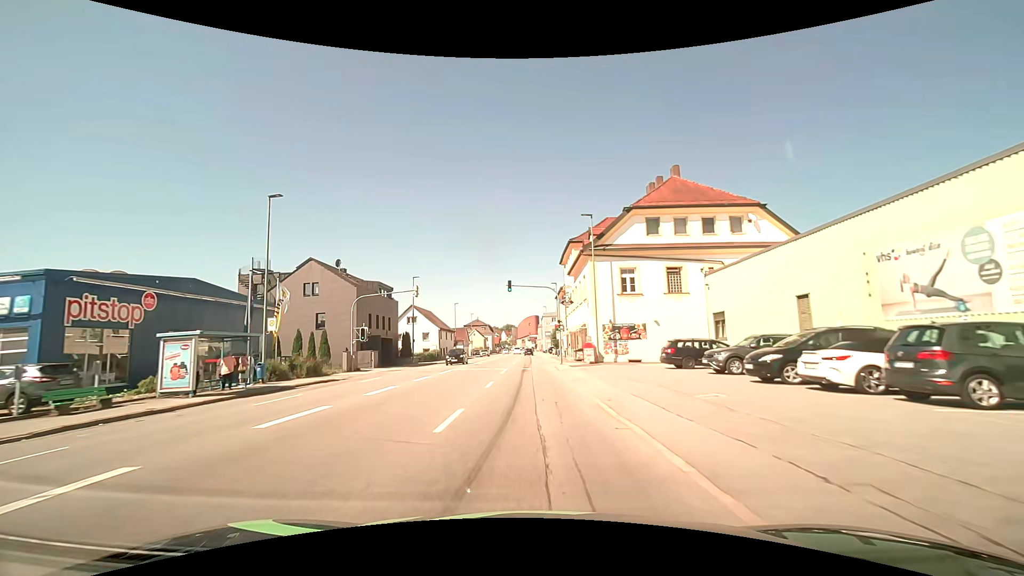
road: tertiary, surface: asphalt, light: Day
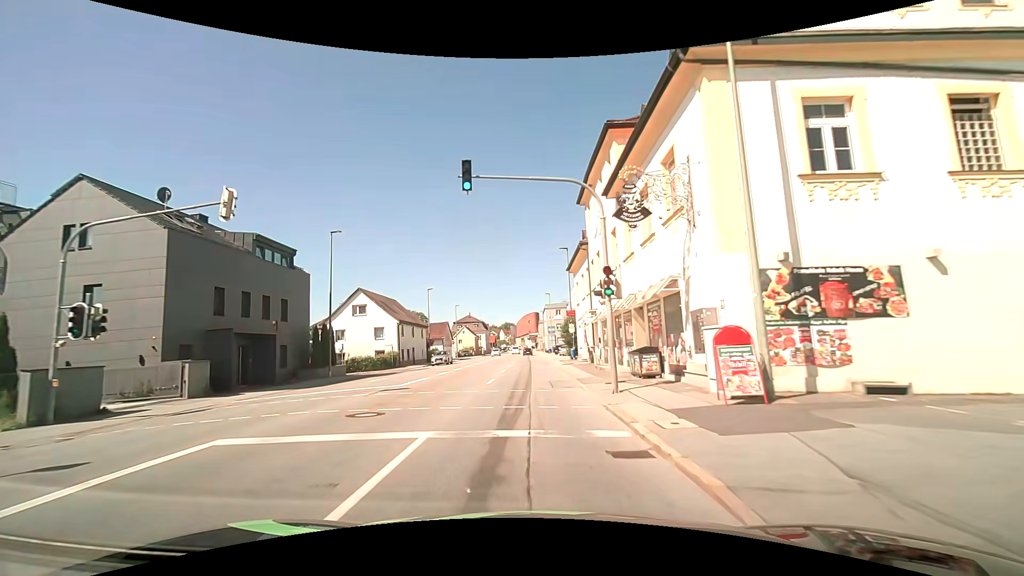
(0.0, +24.3) m; 0°
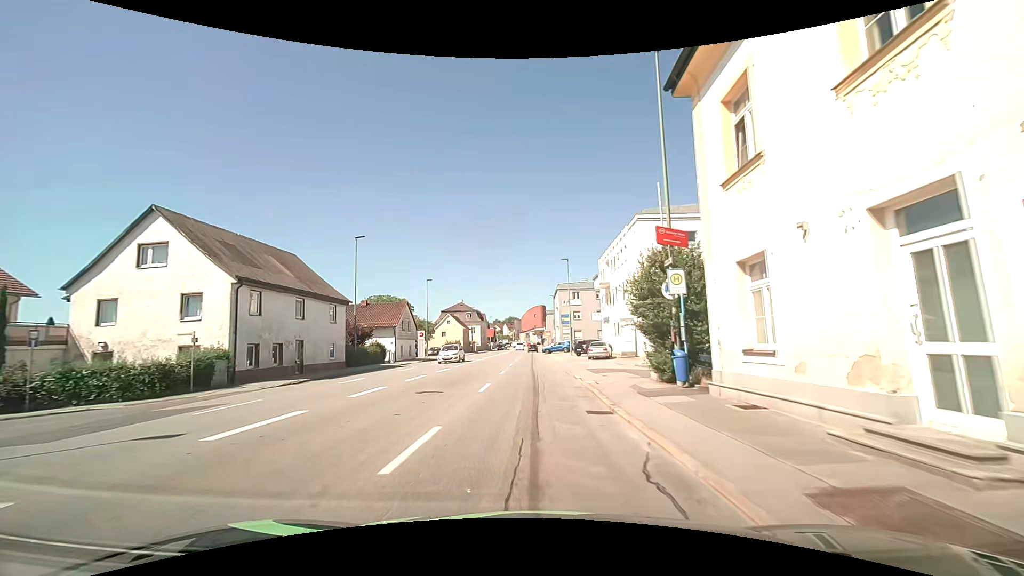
(-0.3, +31.2) m; -1°
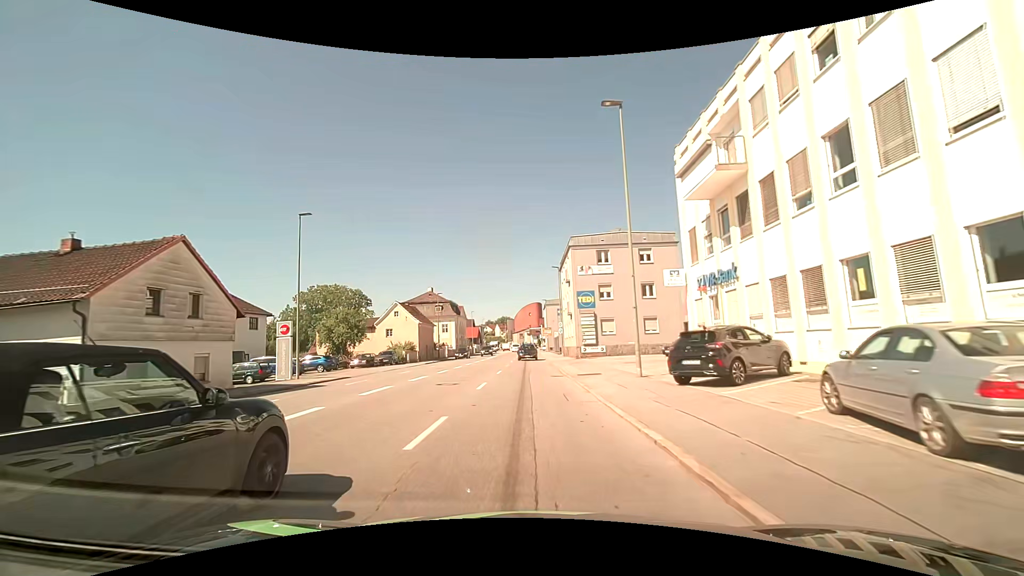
(+0.3, +34.7) m; +1°
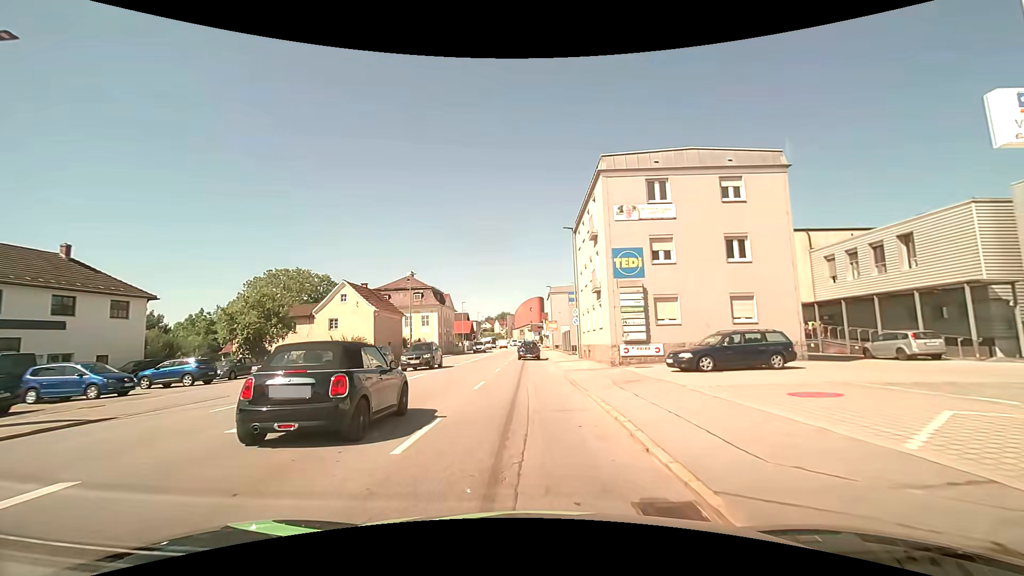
(0.0, +18.2) m; 0°
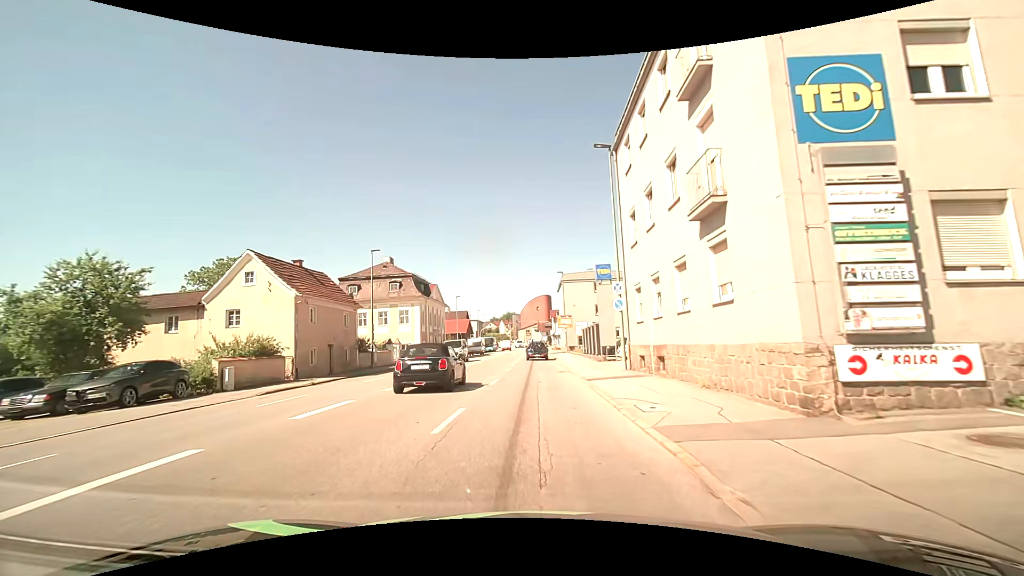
(-0.2, +16.4) m; -1°
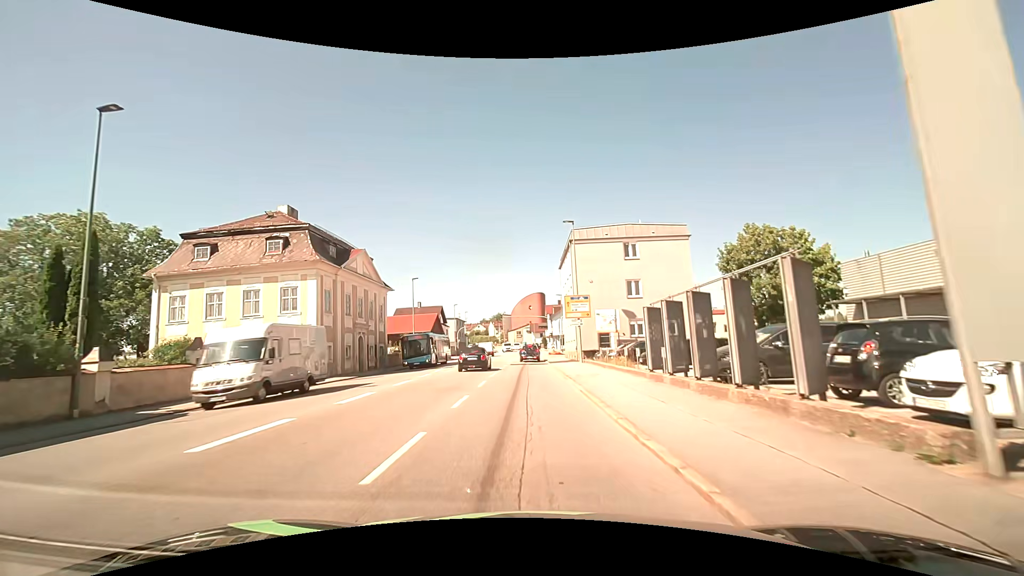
(+0.2, +26.8) m; +1°
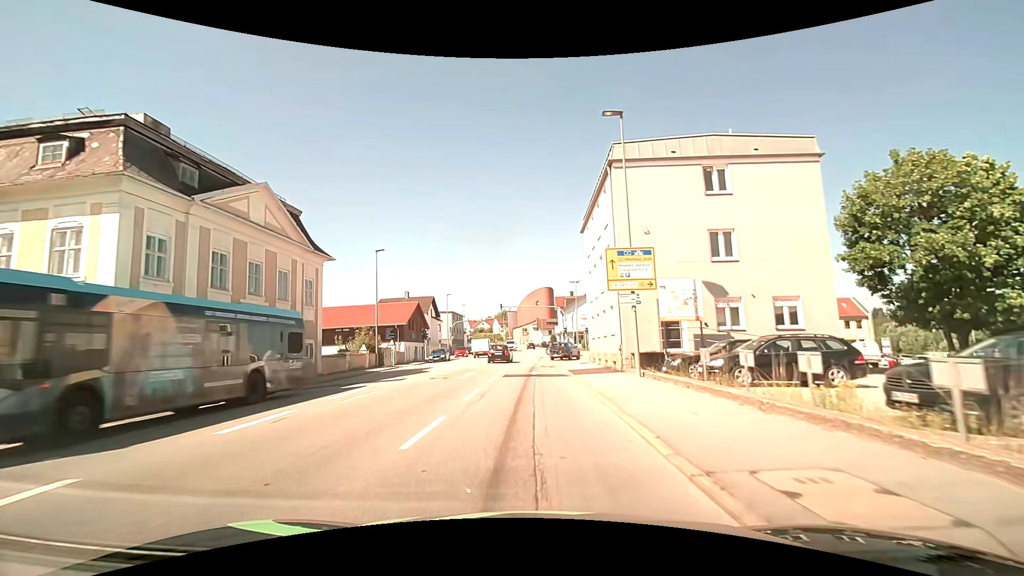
(0.0, +16.9) m; 0°
(0, +10) (0, +20) (0, +30) (0, +40) (+1, +50) (+1, +60) (+1, +70) (+1, +80) (+1, +90) (+1, +100) m
